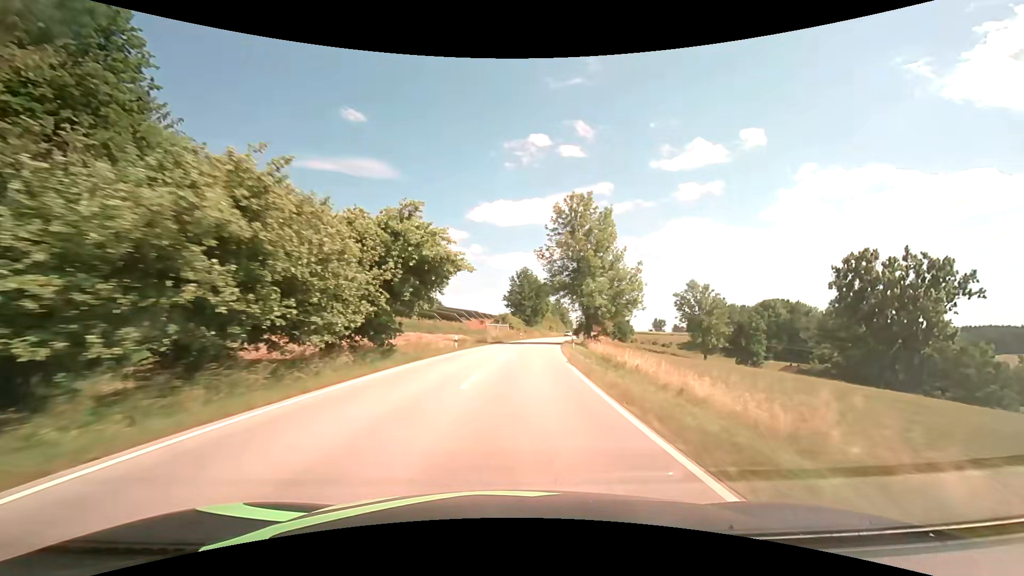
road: secondary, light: Day
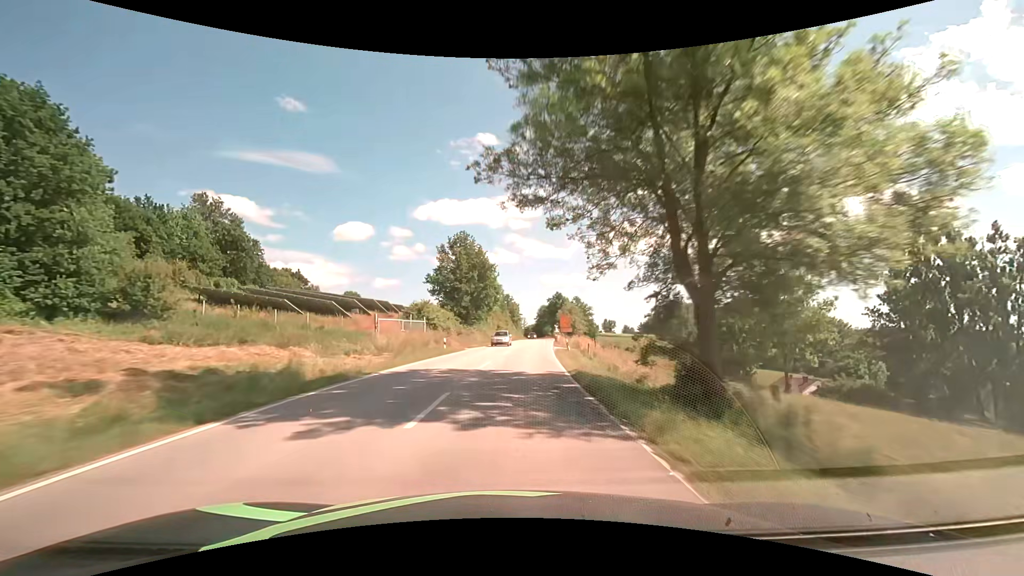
(+2.2, +40.4) m; +6°
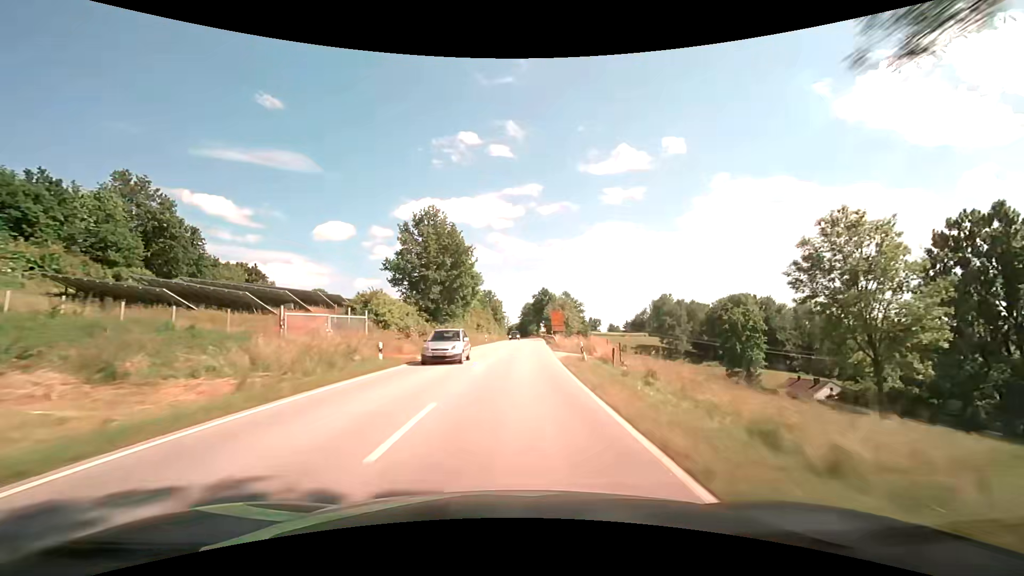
(+0.2, +13.9) m; +2°
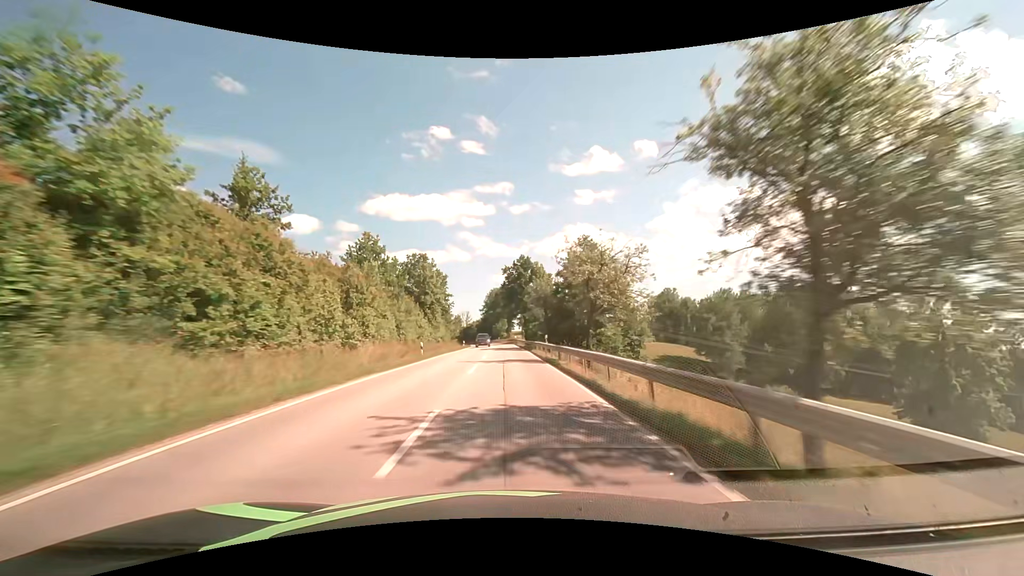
(+3.3, +72.6) m; +4°
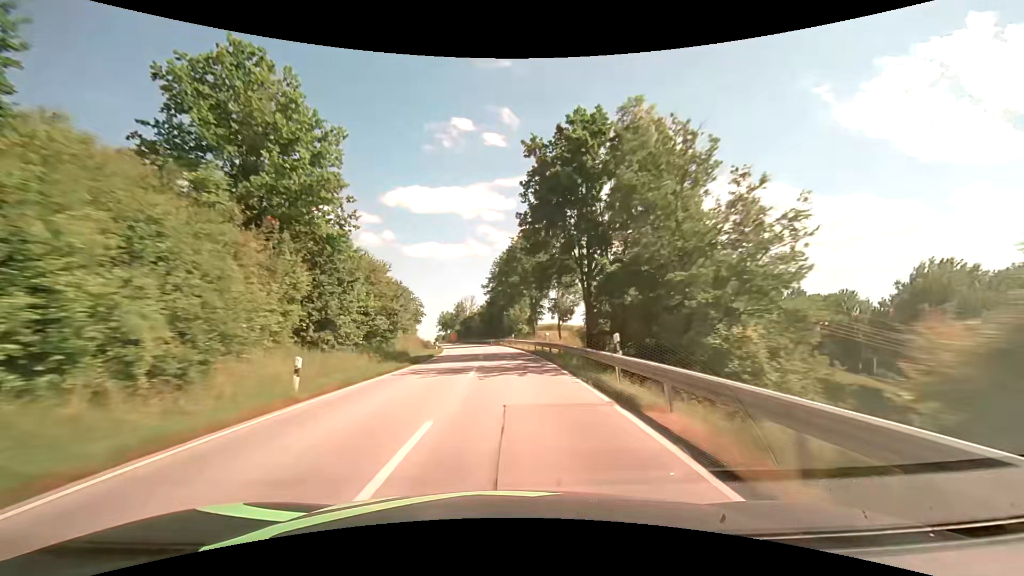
(-0.8, +61.3) m; -2°
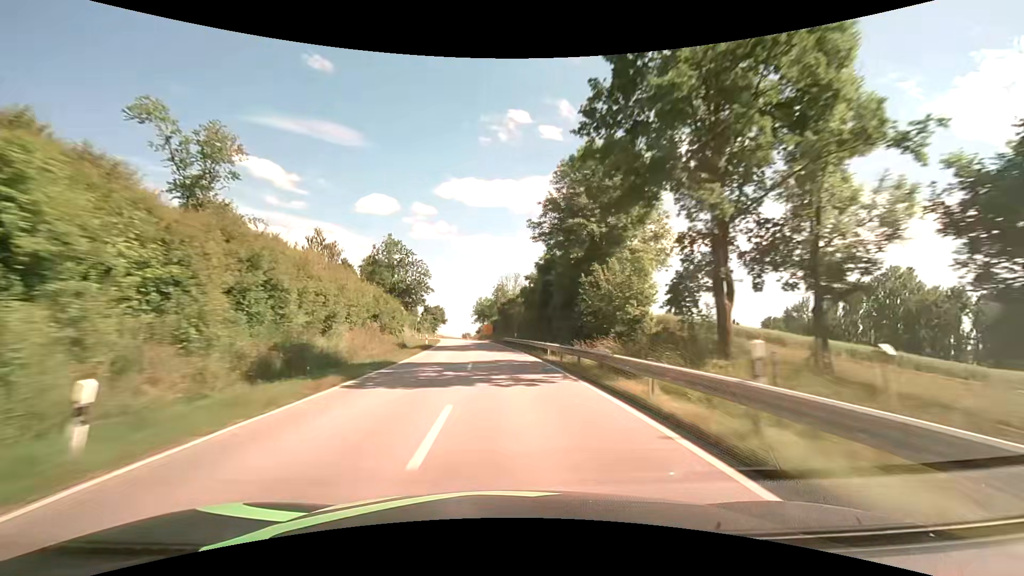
(-1.8, +46.6) m; -6°
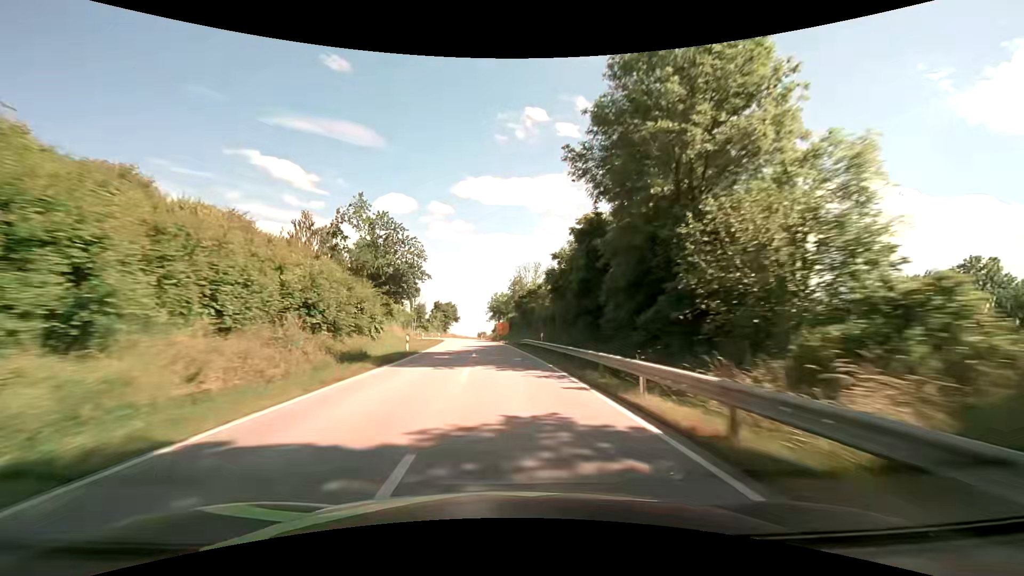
(-0.2, +15.7) m; -1°
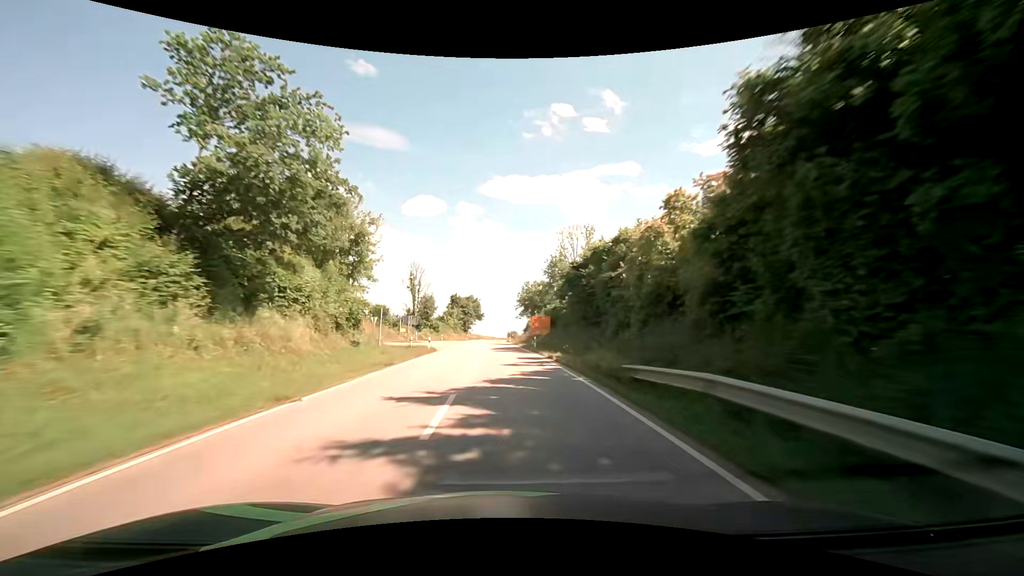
(-1.2, +31.4) m; -4°
(0, +10) (0, +20) (-1, +30) (-1, +40) (-1, +50) (-1, +60) (-2, +70) (-2, +80) (-2, +90) (-2, +100) m
